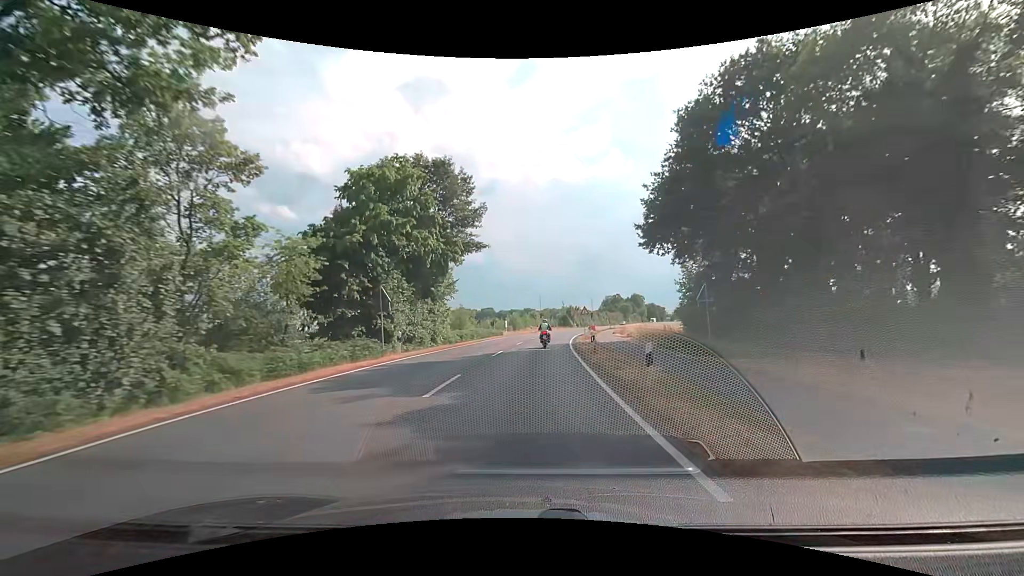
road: secondary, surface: asphalt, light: Day
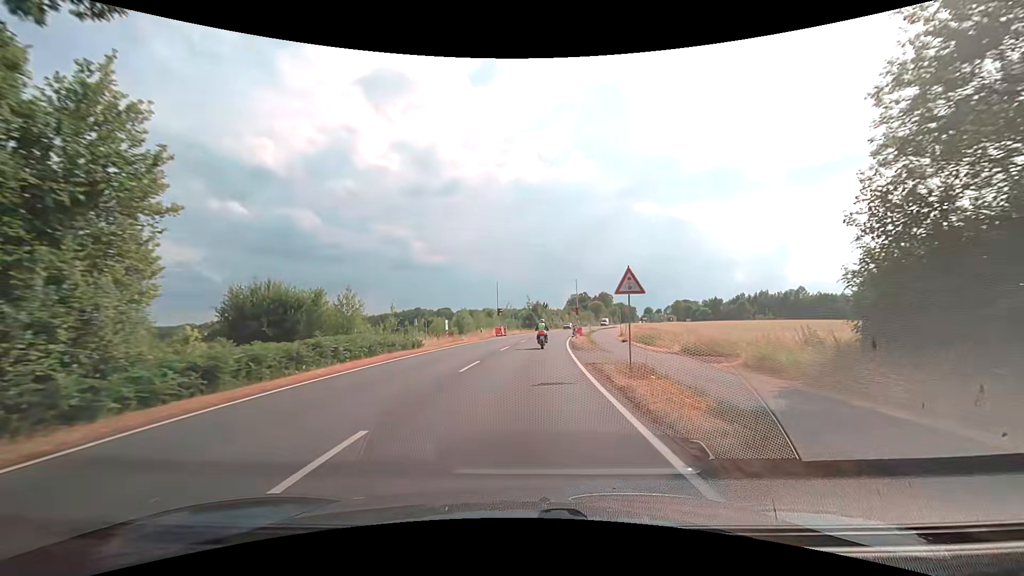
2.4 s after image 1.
(+1.1, +31.0) m; +4°
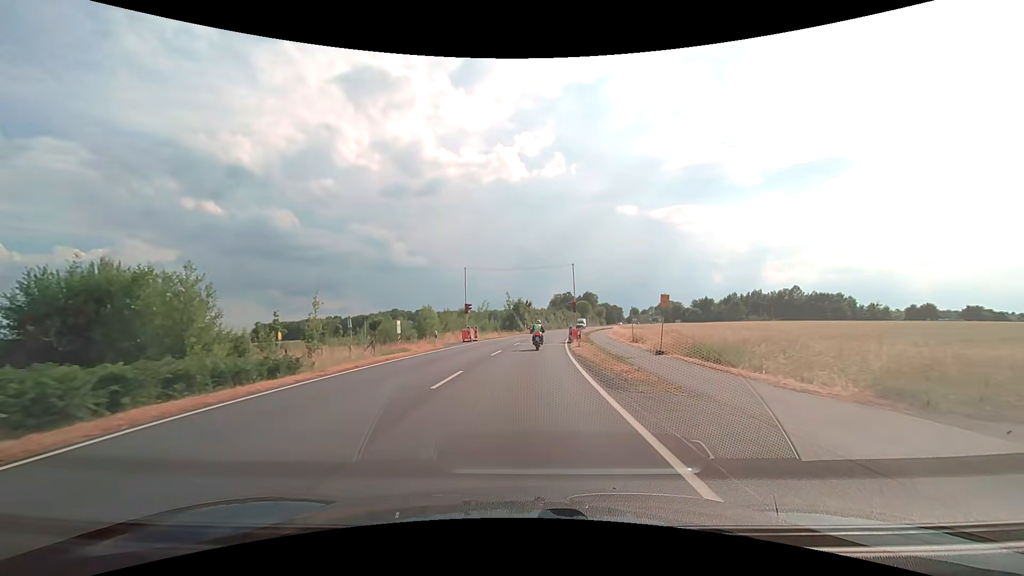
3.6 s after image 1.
(+0.3, +15.5) m; +2°
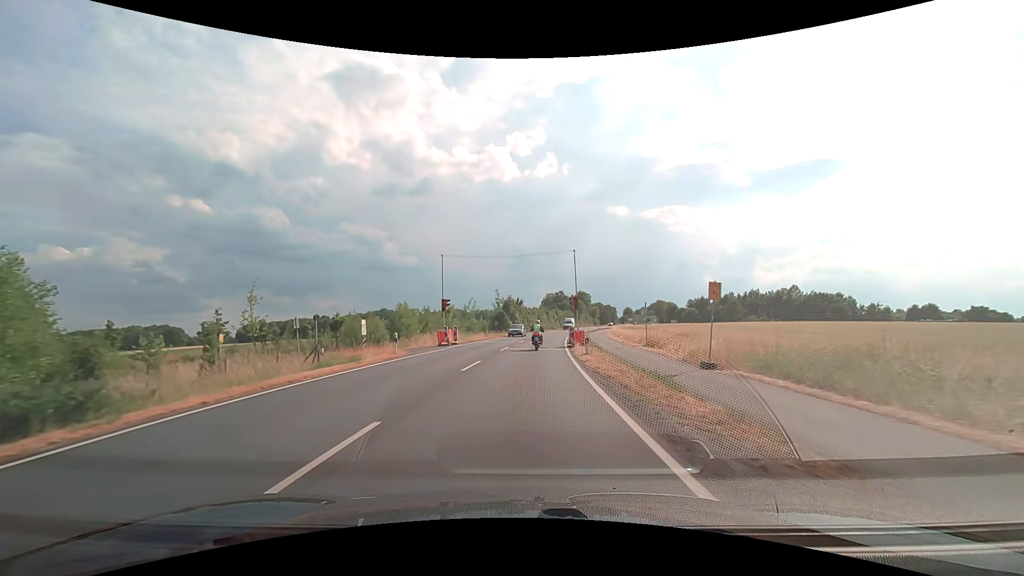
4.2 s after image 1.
(+0.1, +7.8) m; +1°
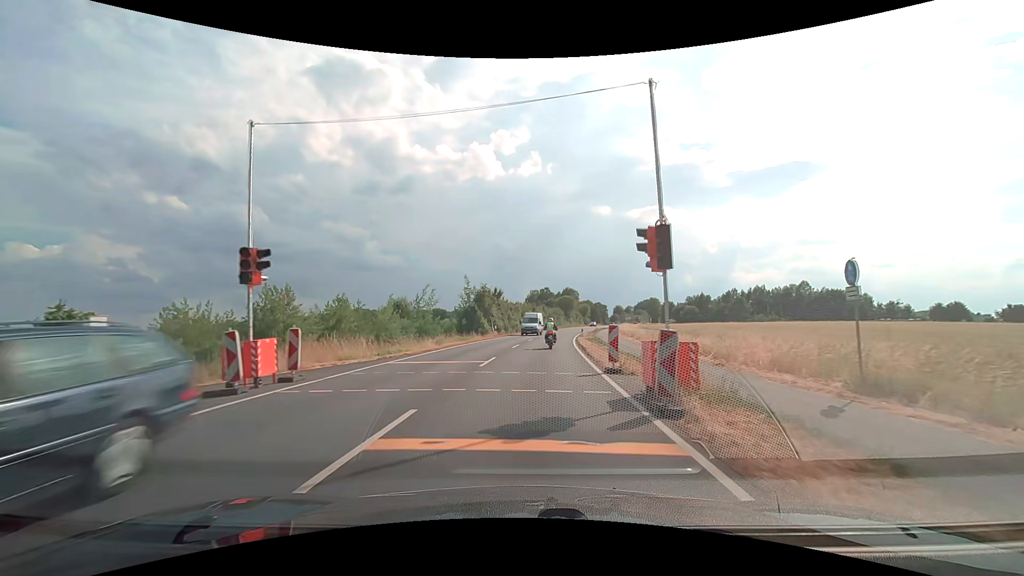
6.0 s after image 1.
(+0.3, +23.3) m; +2°
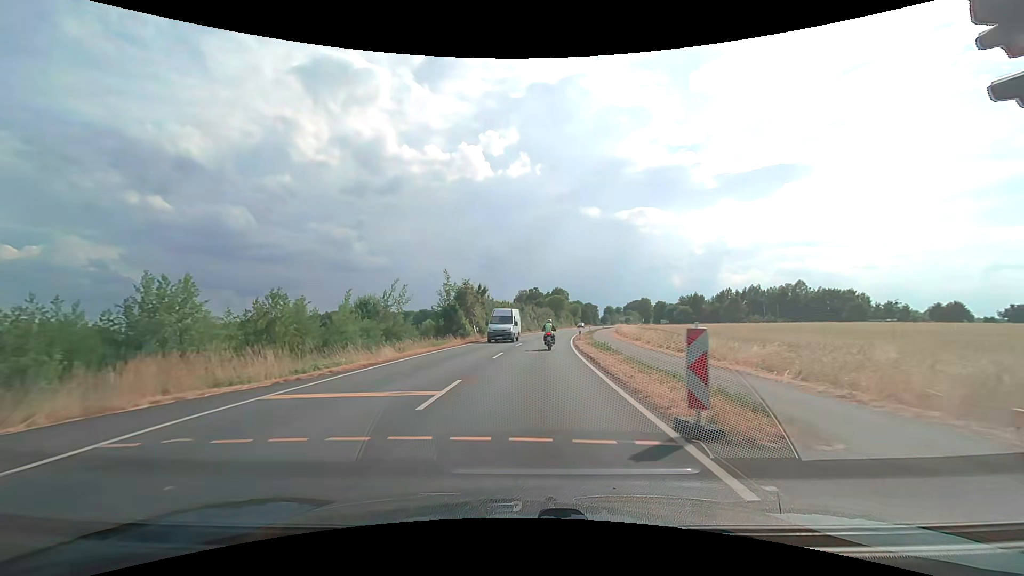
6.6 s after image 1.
(+0.1, +7.8) m; +1°
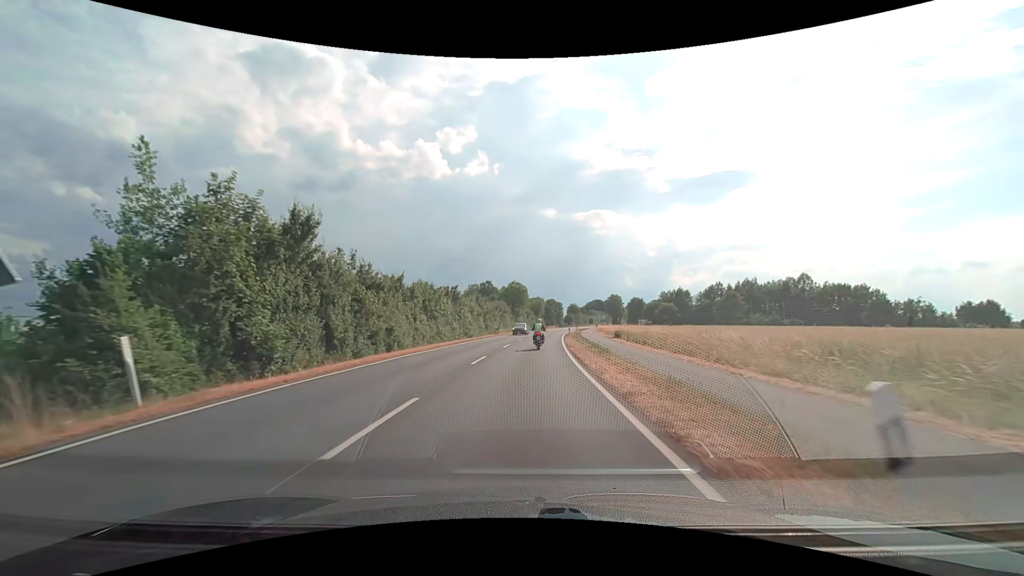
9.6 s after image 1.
(+1.9, +38.7) m; +5°
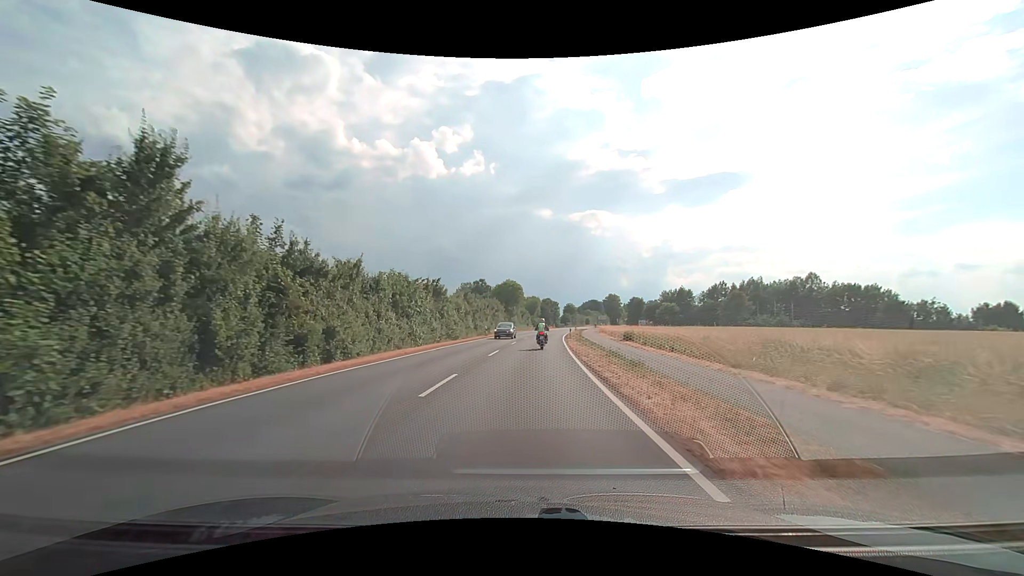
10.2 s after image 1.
(0.0, +7.8) m; +1°
(0, +10) (0, +20) (+1, +30) (+1, +40) (+2, +50) (+3, +60) (+4, +70) (+5, +80) (+6, +90) (+8, +100) m
